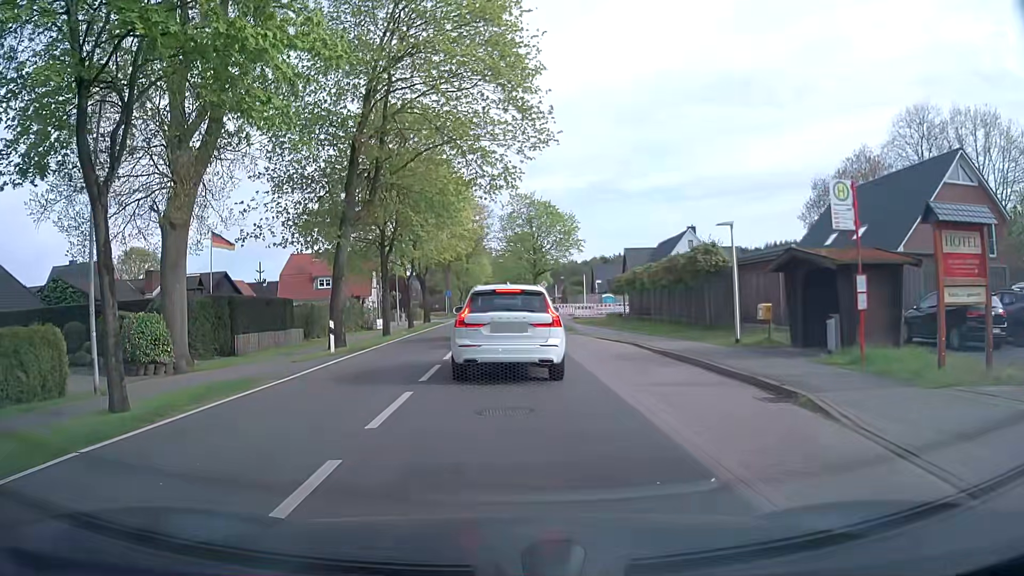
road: tertiary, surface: asphalt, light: Day
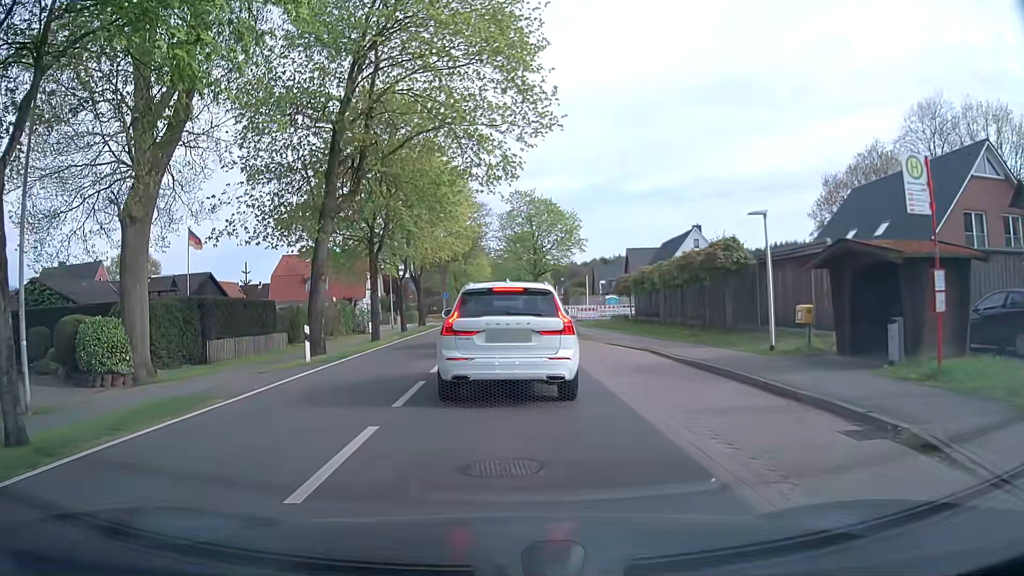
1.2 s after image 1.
(0.0, +2.5) m; -2°
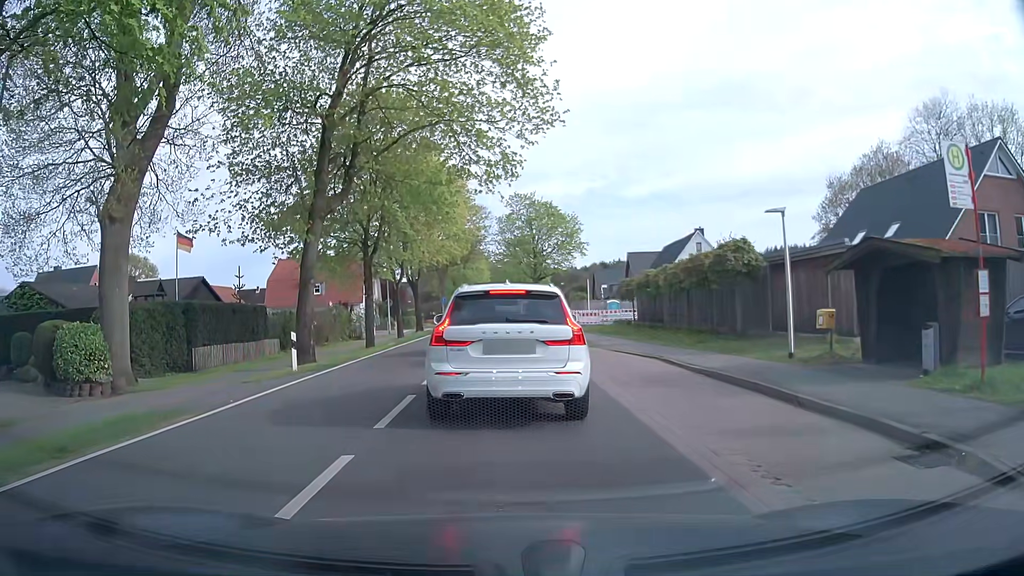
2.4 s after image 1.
(0.0, +1.2) m; 0°
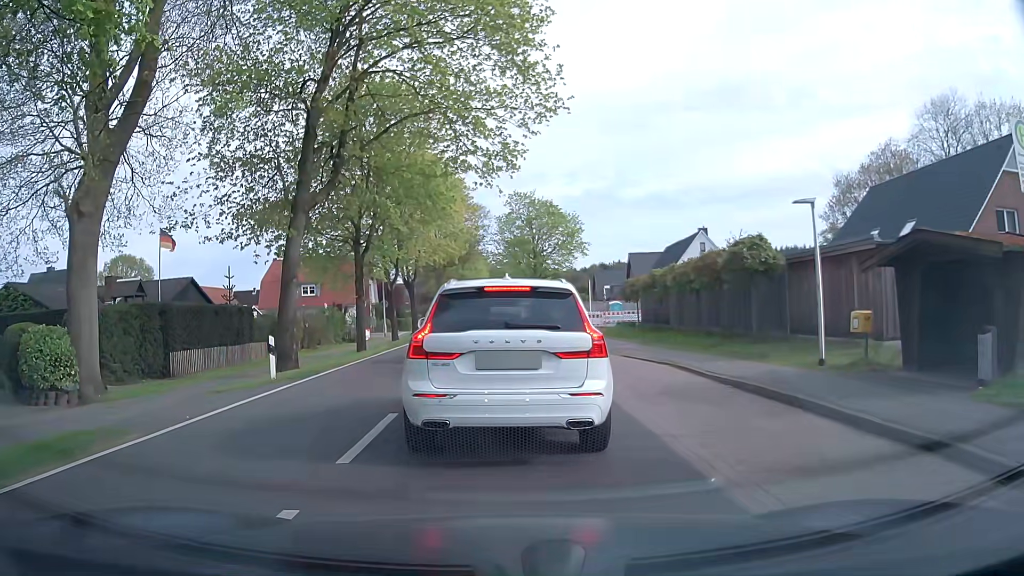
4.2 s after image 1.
(0.0, +1.7) m; 0°
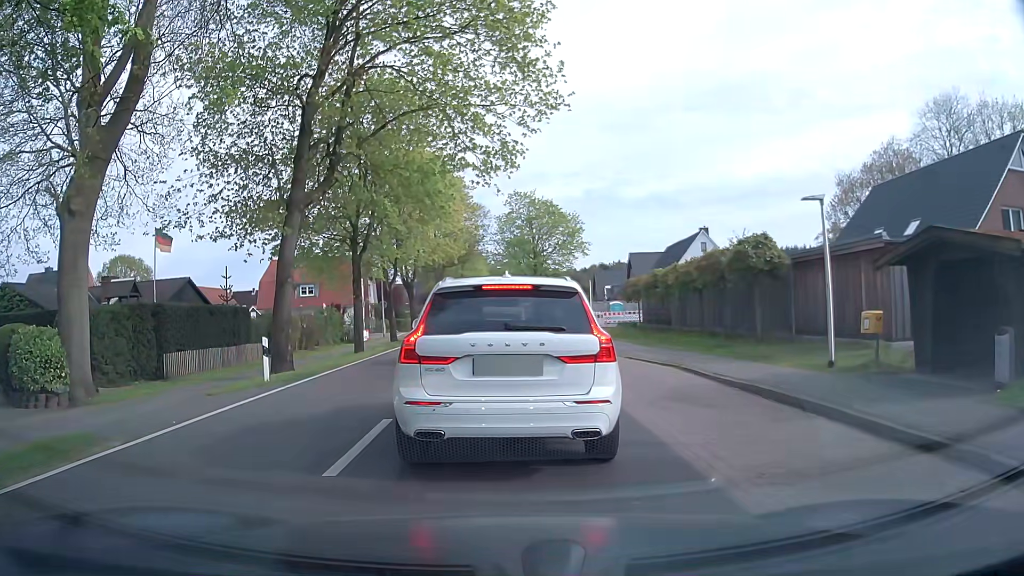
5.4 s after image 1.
(0.0, +0.4) m; 0°
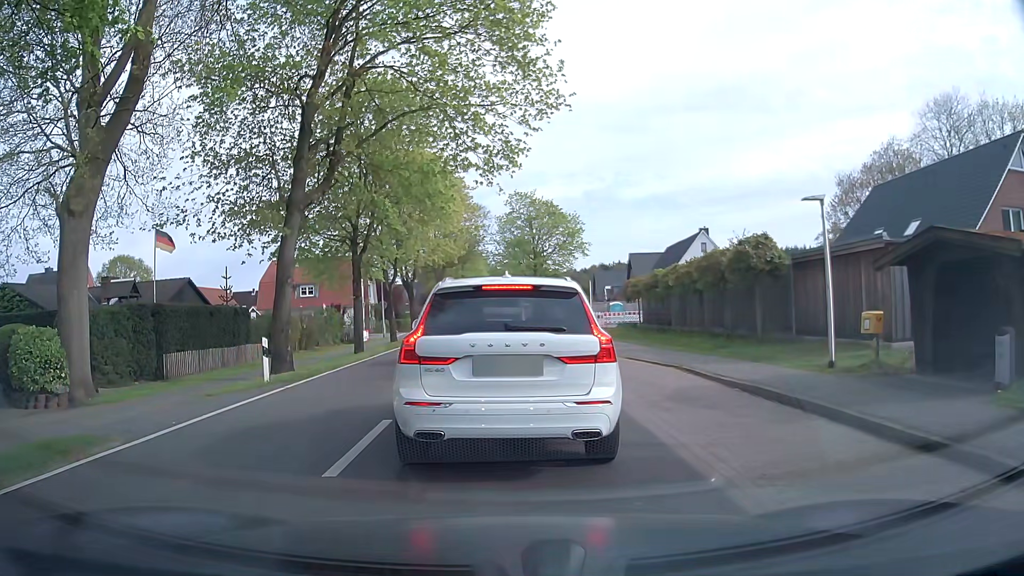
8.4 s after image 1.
(0.0, +0.1) m; 0°
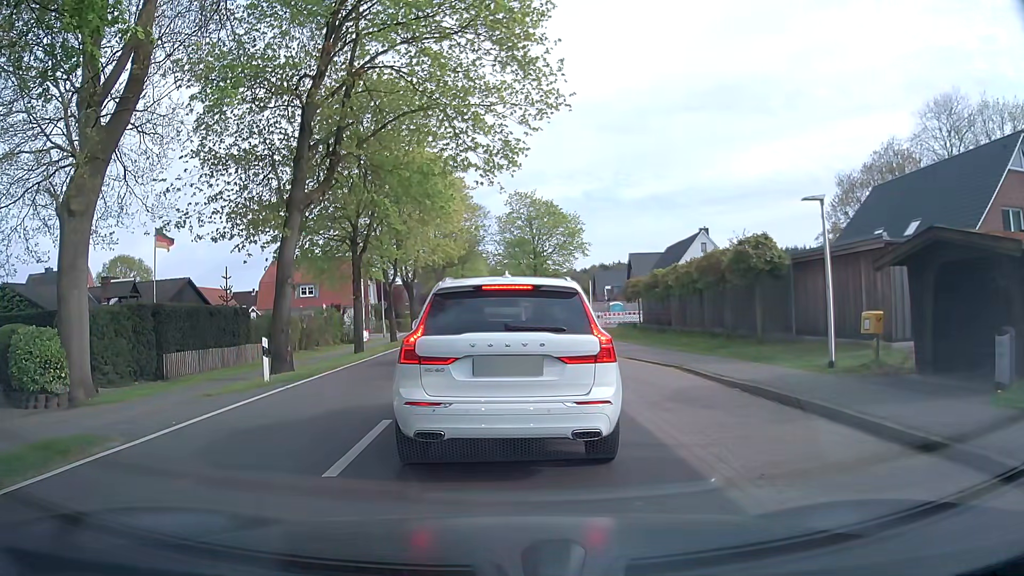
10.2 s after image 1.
(0.0, 0.0) m; 0°
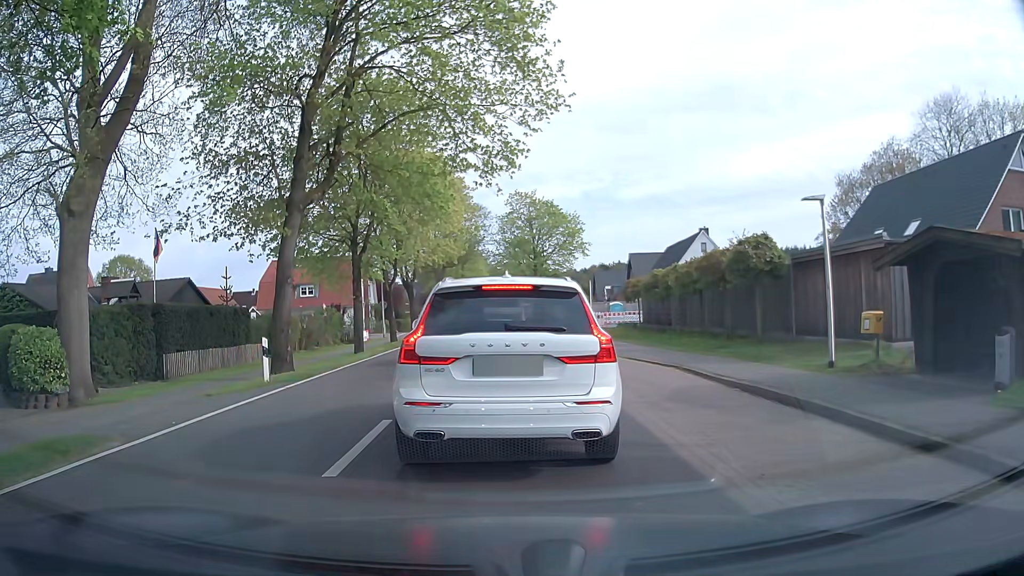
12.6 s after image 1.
(0.0, 0.0) m; 0°
(0, +10) (0, +20) (0, +30) (0, +40) (+1, +50) (+8, +56) (+18, +55) (+28, +56) (+38, +55) (+48, +55) m
